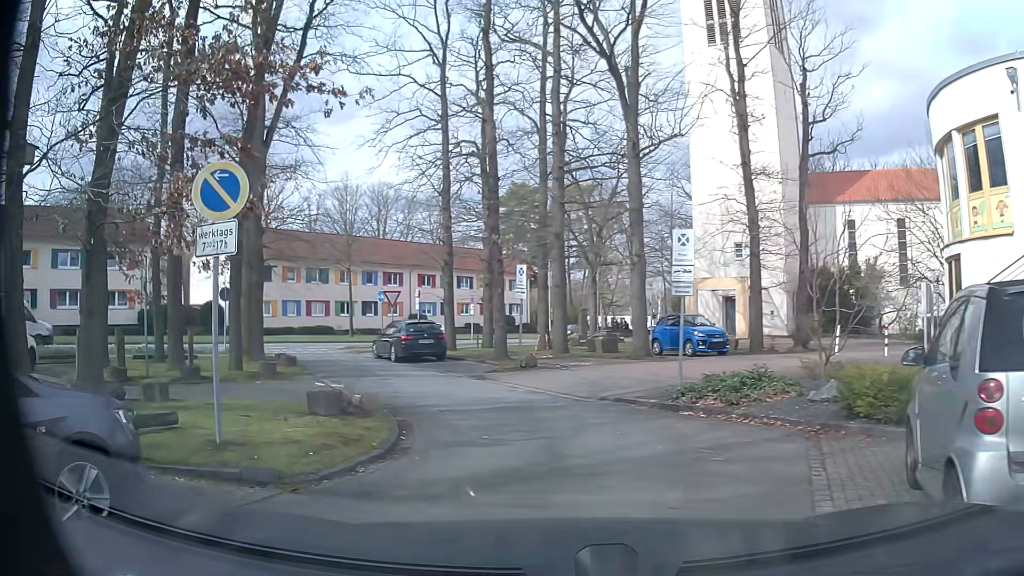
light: Day
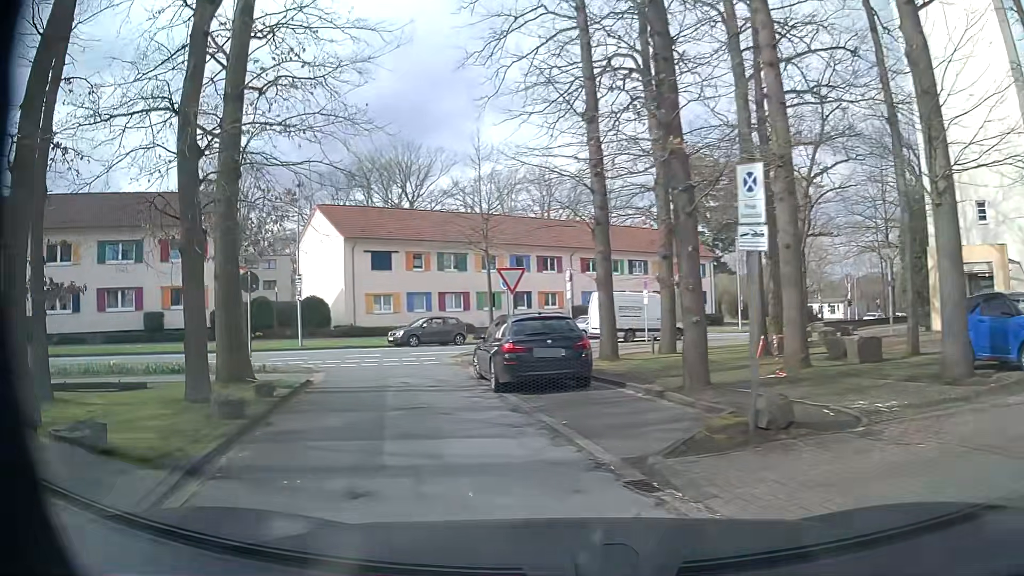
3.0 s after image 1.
(-1.0, +11.3) m; -16°
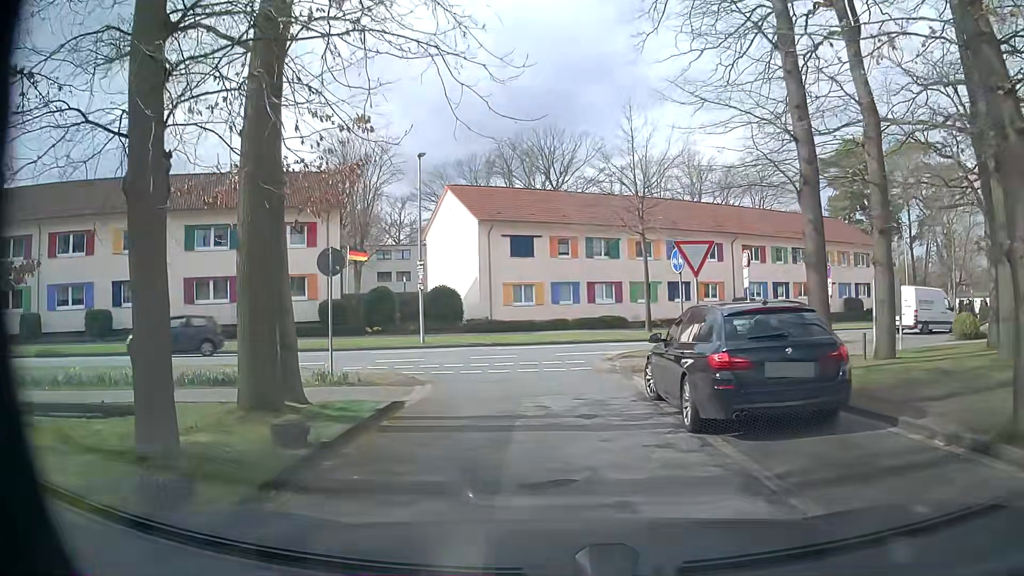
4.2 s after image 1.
(-0.6, +4.9) m; -15°
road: service
